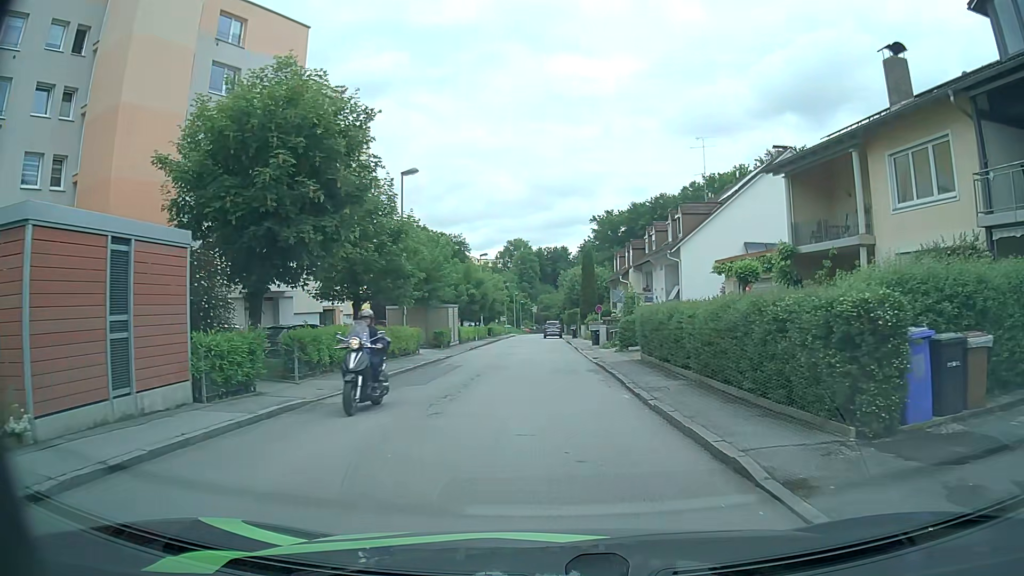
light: Day
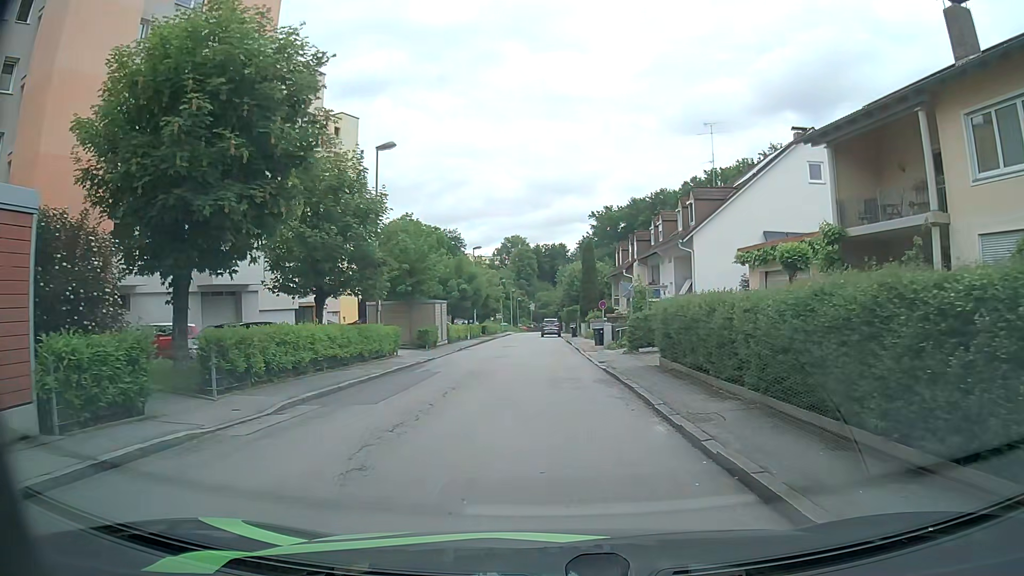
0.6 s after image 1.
(0.0, +4.2) m; 0°
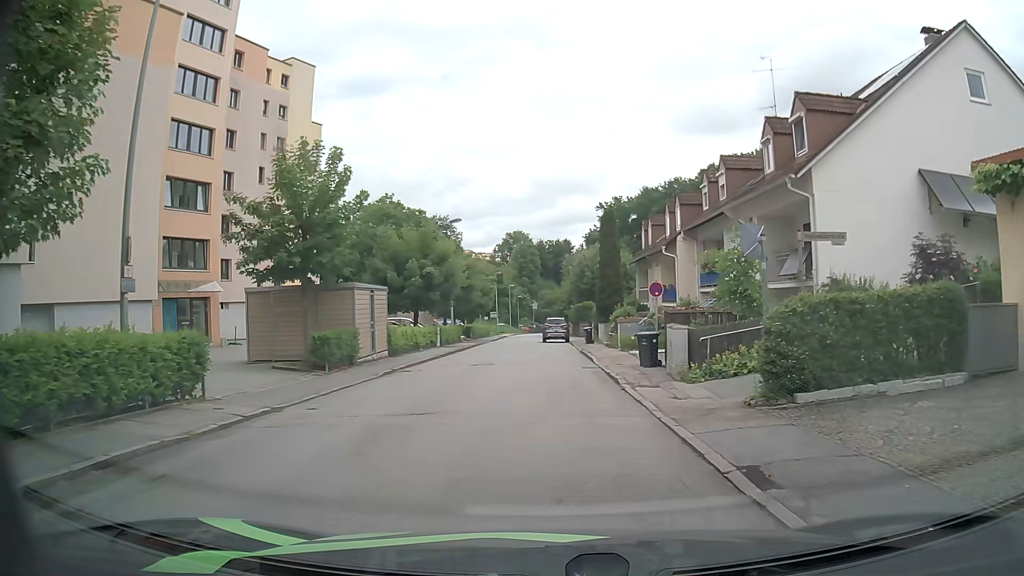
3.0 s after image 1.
(0.0, +16.4) m; +1°
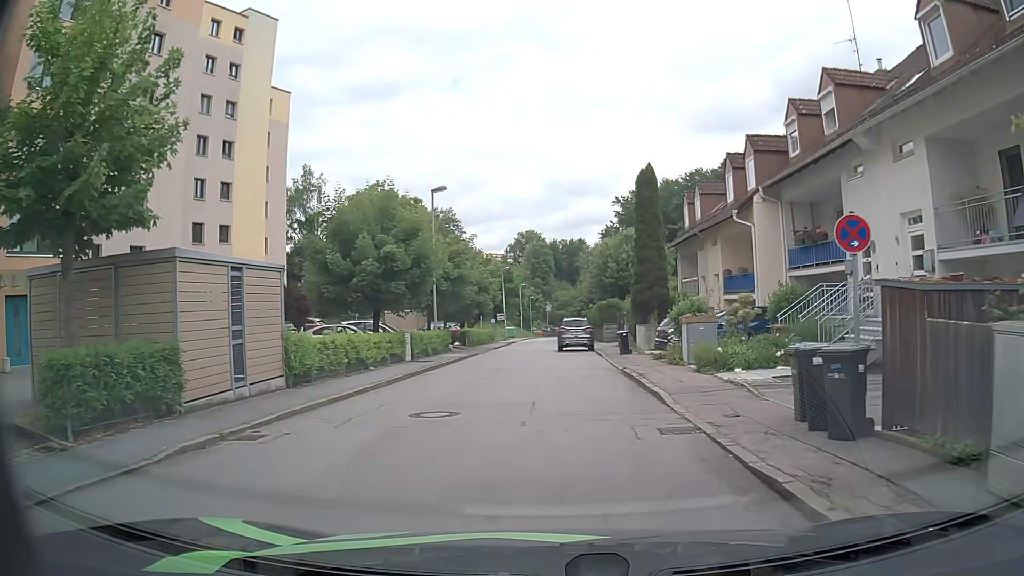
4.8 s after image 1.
(-0.2, +11.7) m; -2°
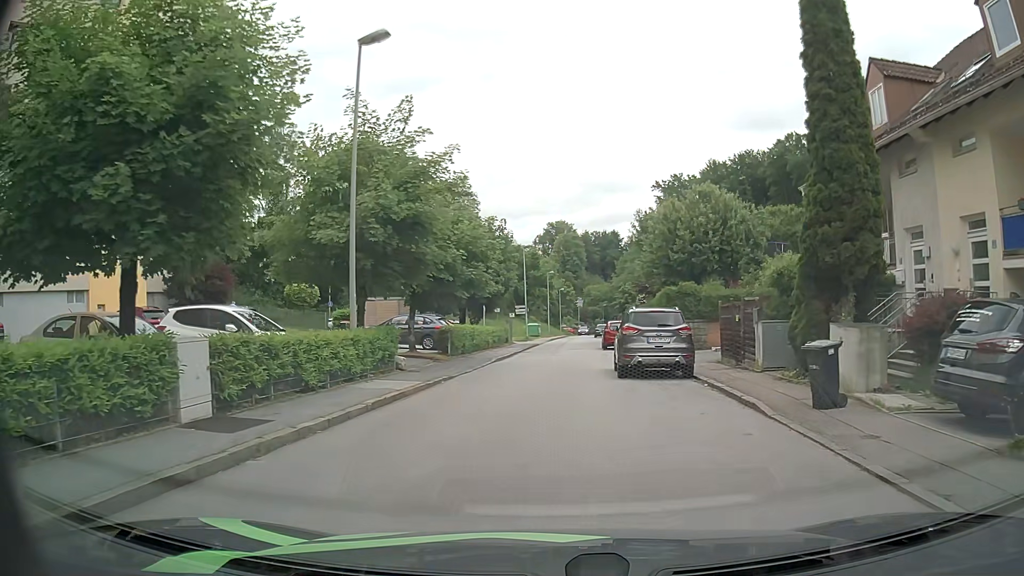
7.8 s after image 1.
(-0.4, +18.1) m; -3°
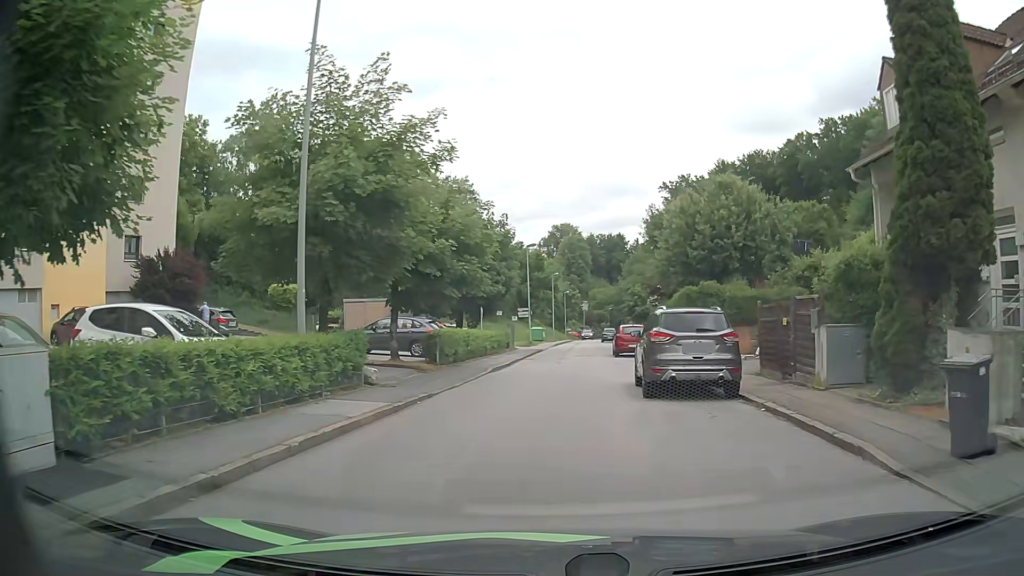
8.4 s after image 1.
(0.0, +3.6) m; 0°
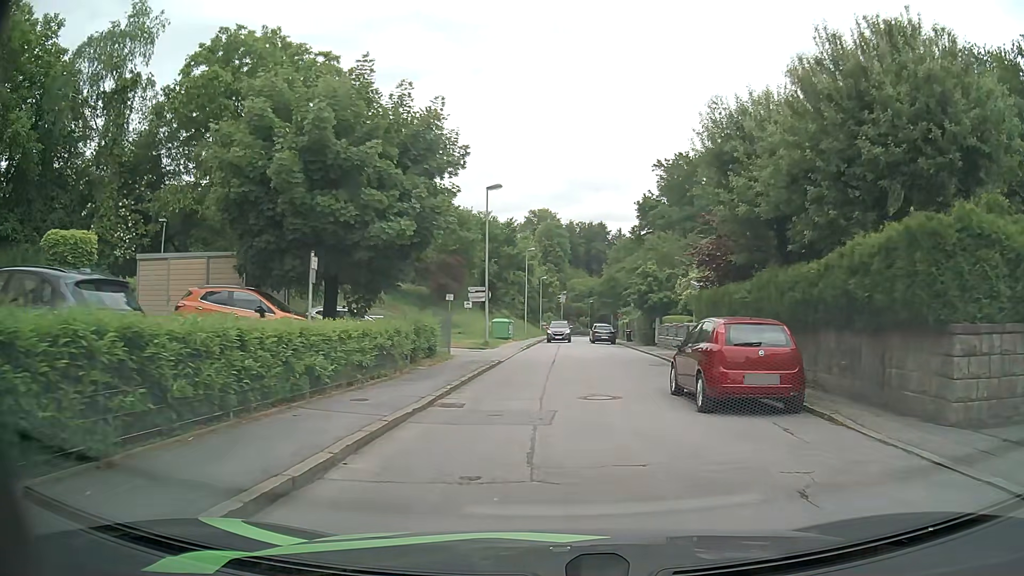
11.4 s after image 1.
(+0.1, +20.5) m; +2°
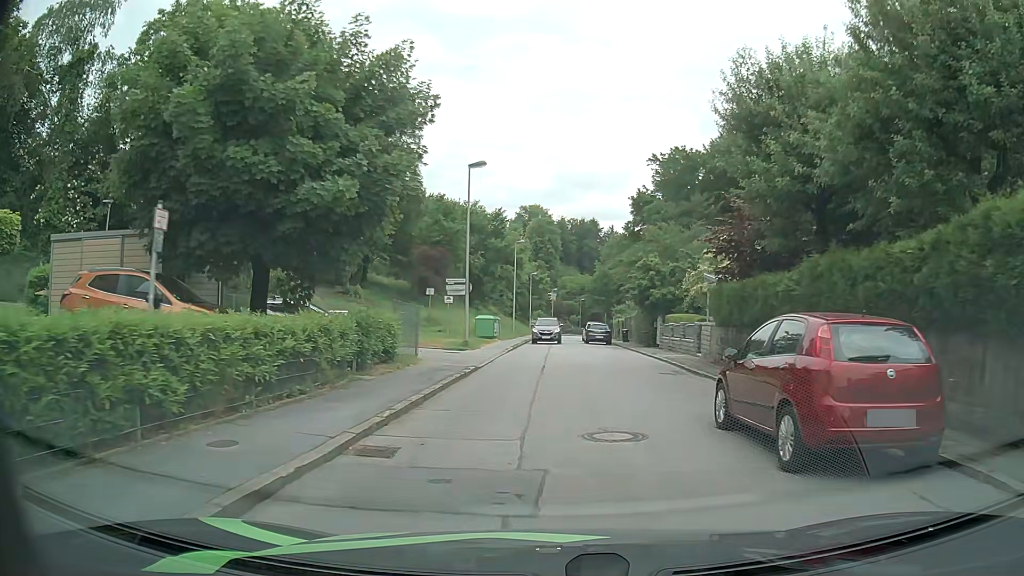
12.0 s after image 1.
(0.0, +4.3) m; +1°
(0, +10) (+2, +20) (+3, +30) (+2, +40) (+1, +50) (+1, +60) (+2, +70) (+3, +80) (+4, +90) (+4, +100) m
